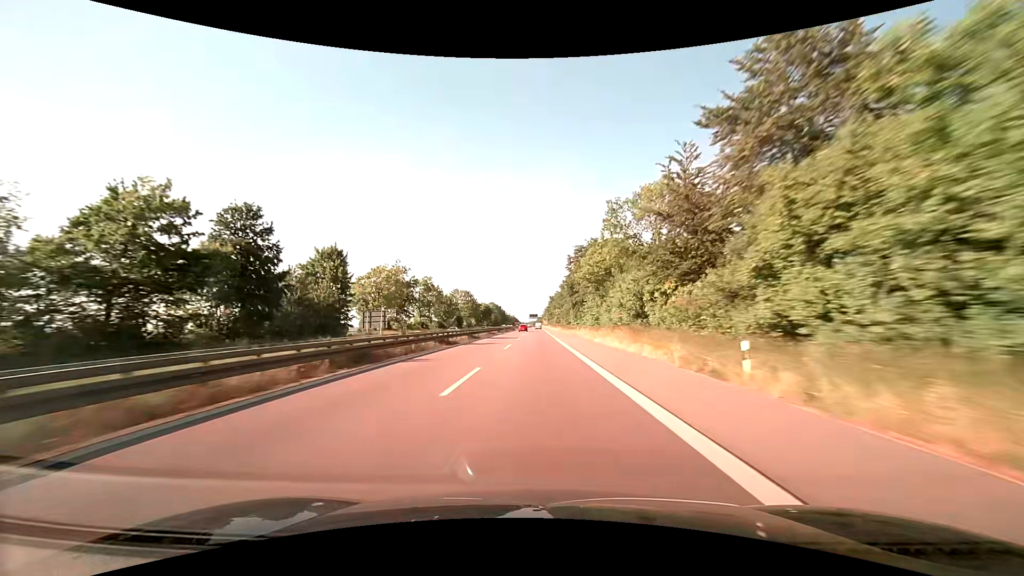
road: trunk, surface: asphalt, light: Day
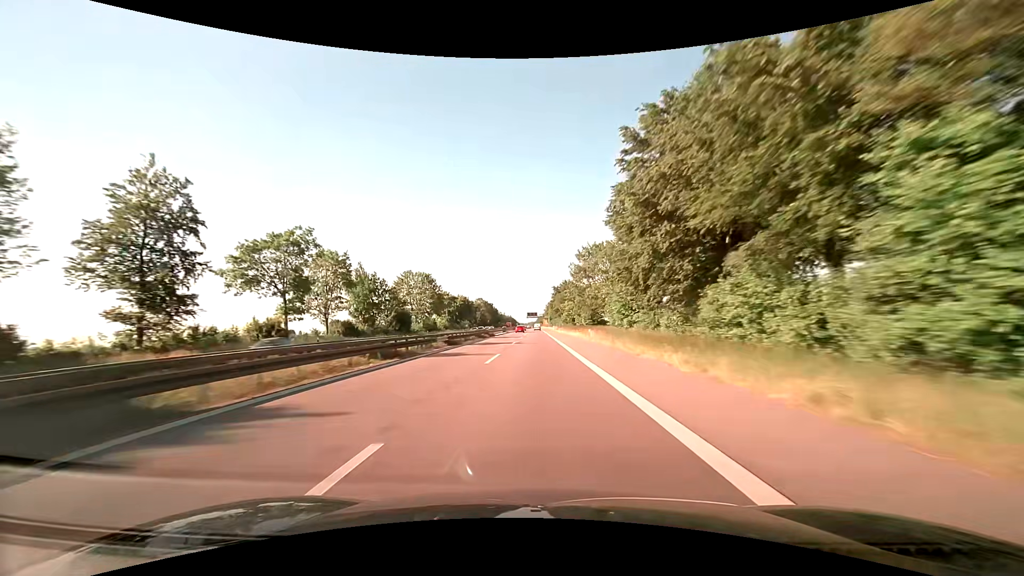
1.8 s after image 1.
(+0.1, +63.8) m; 0°
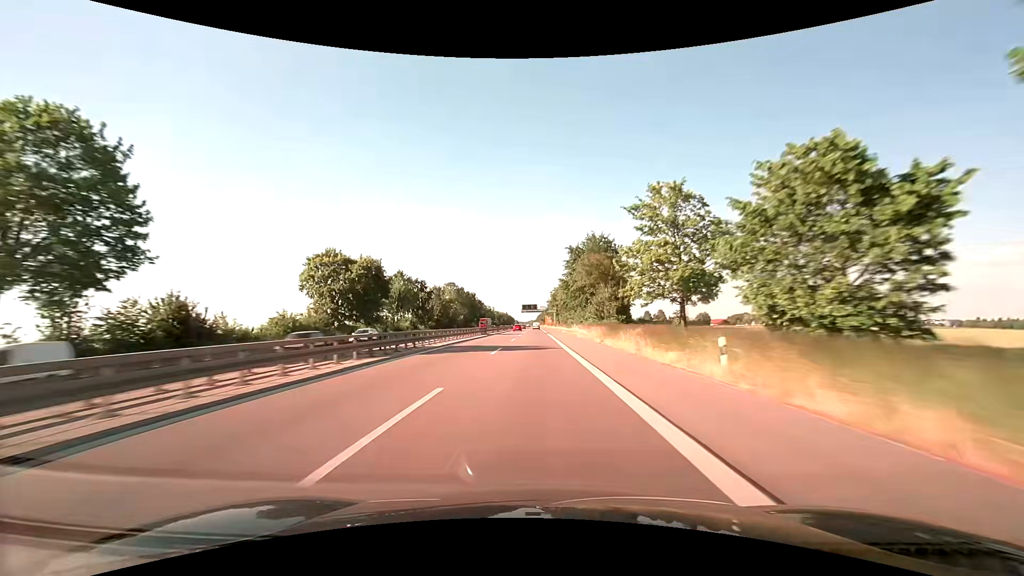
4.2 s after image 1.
(0.0, +85.5) m; 0°
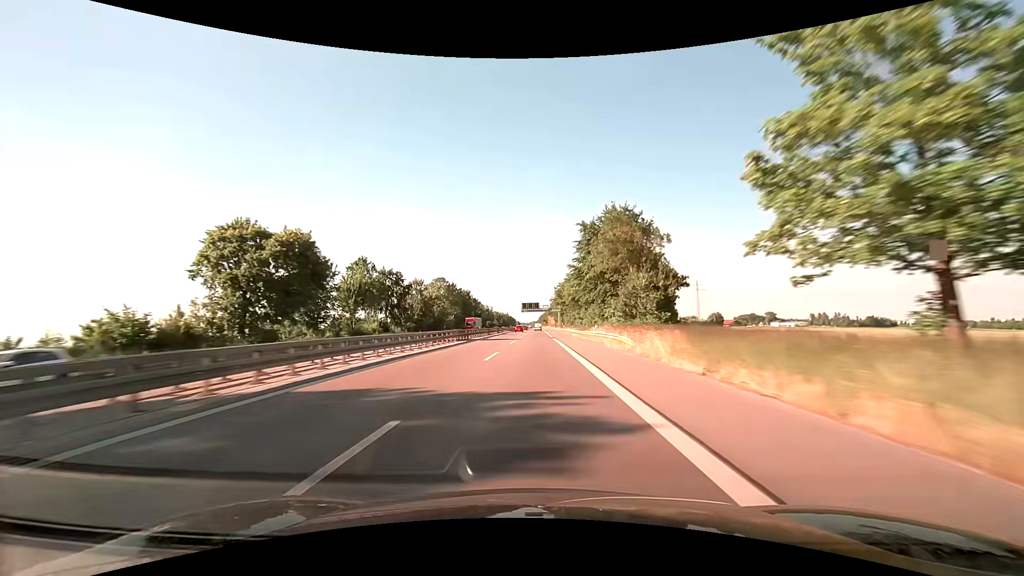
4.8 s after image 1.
(-0.1, +21.4) m; 0°
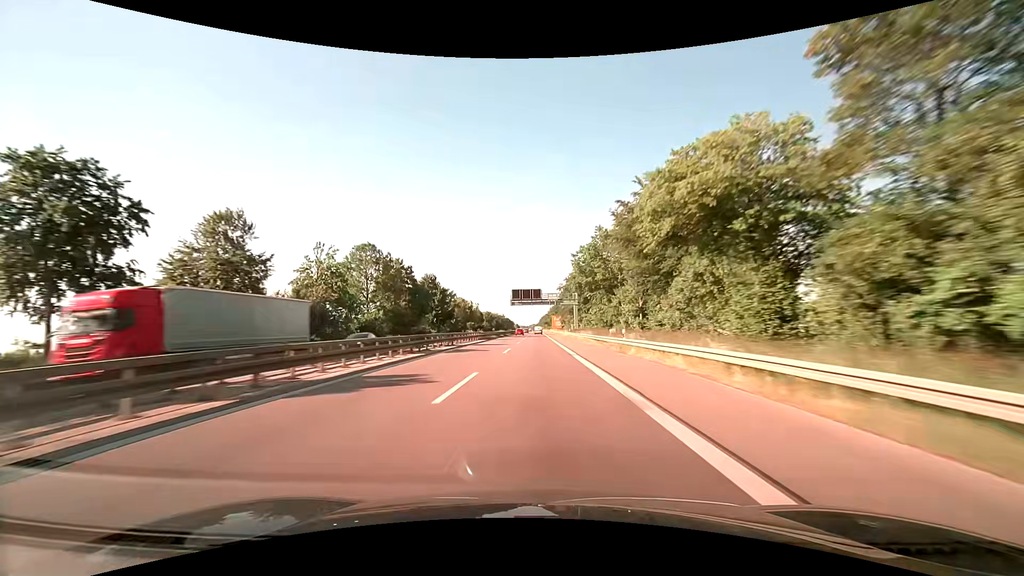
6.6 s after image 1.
(-0.1, +64.3) m; 0°
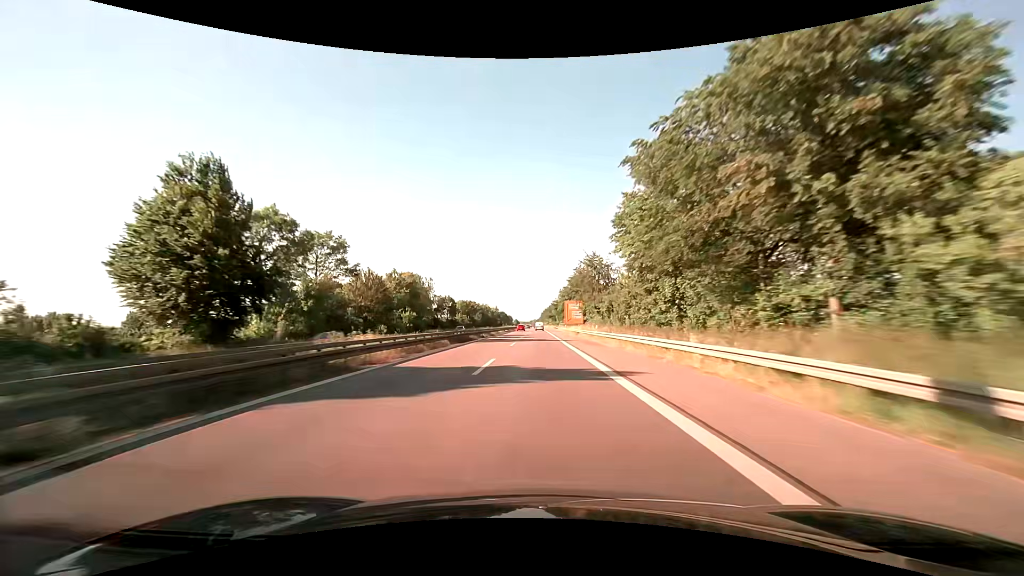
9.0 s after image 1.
(-0.1, +85.6) m; 0°
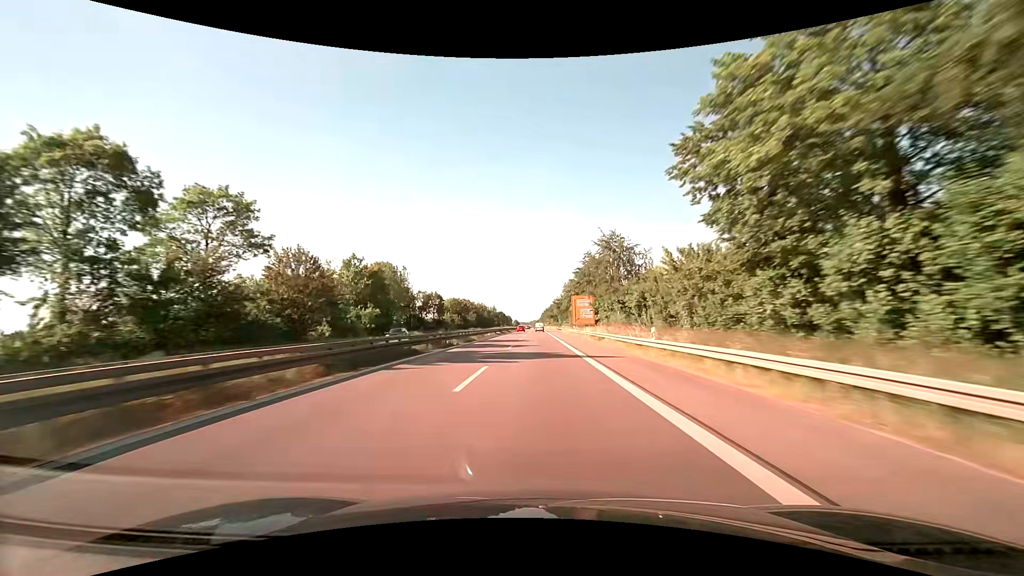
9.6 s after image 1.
(+0.1, +21.2) m; 0°
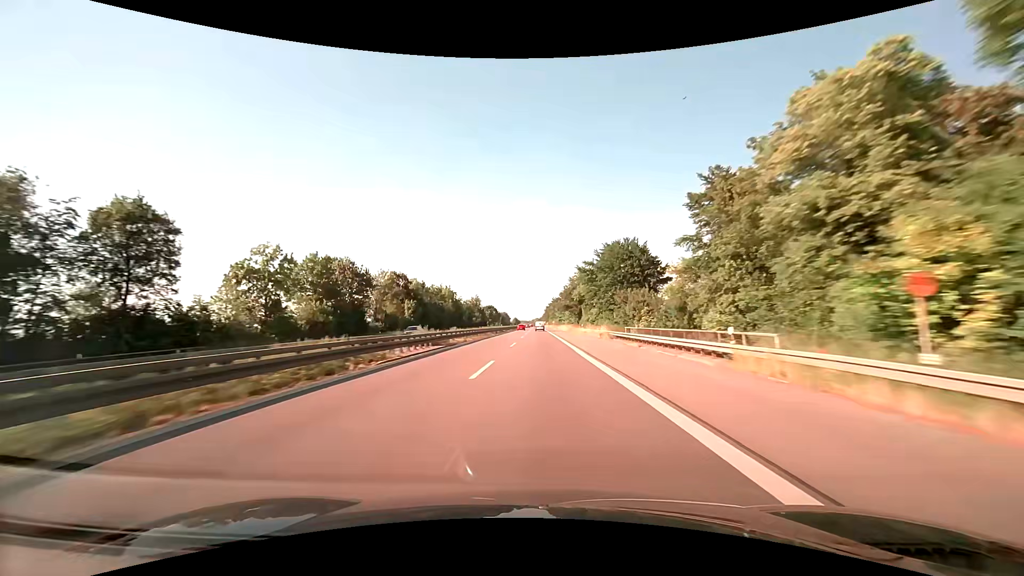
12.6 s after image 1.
(+0.1, +106.0) m; 0°
(0, +10) (0, +20) (0, +30) (0, +40) (0, +50) (0, +60) (0, +70) (0, +80) (0, +90) (0, +100) m
